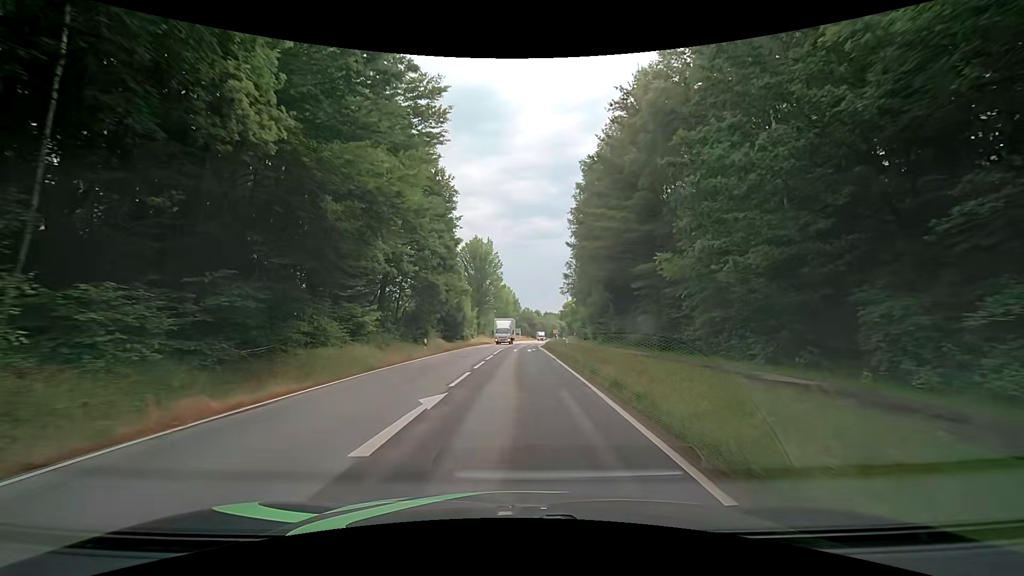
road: tertiary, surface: asphalt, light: Day
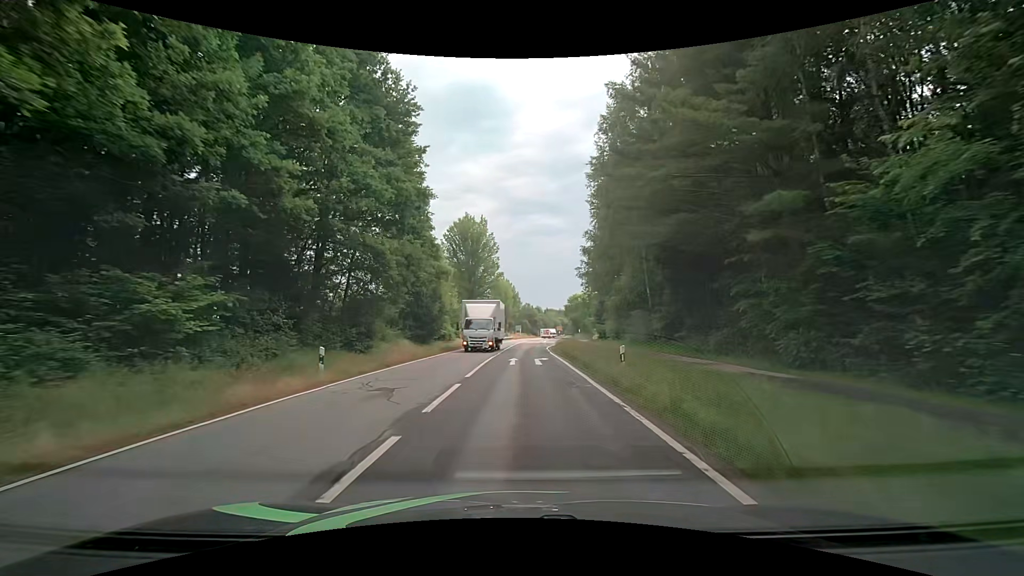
(0.0, +15.8) m; 0°
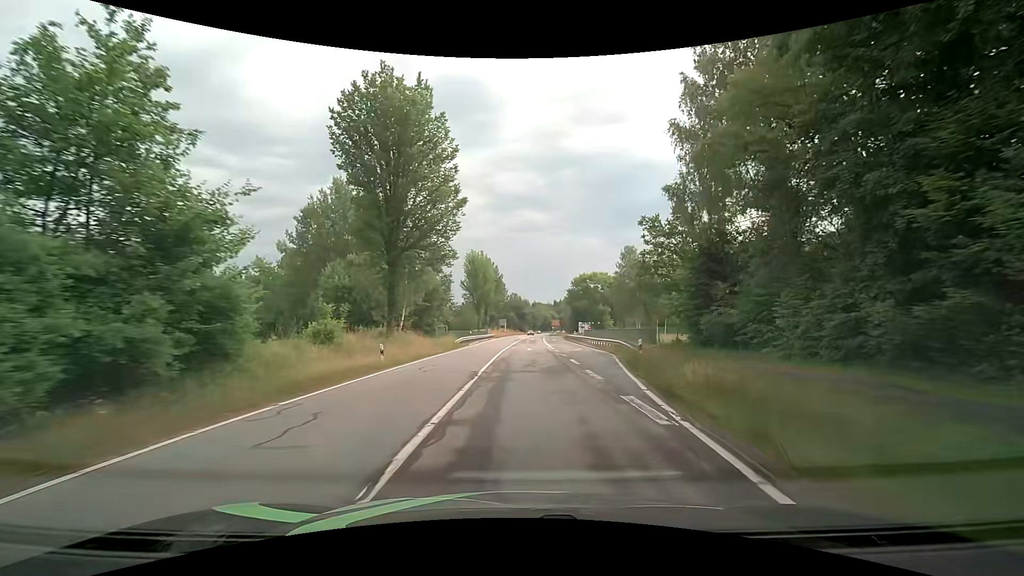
(+0.4, +41.5) m; +2°
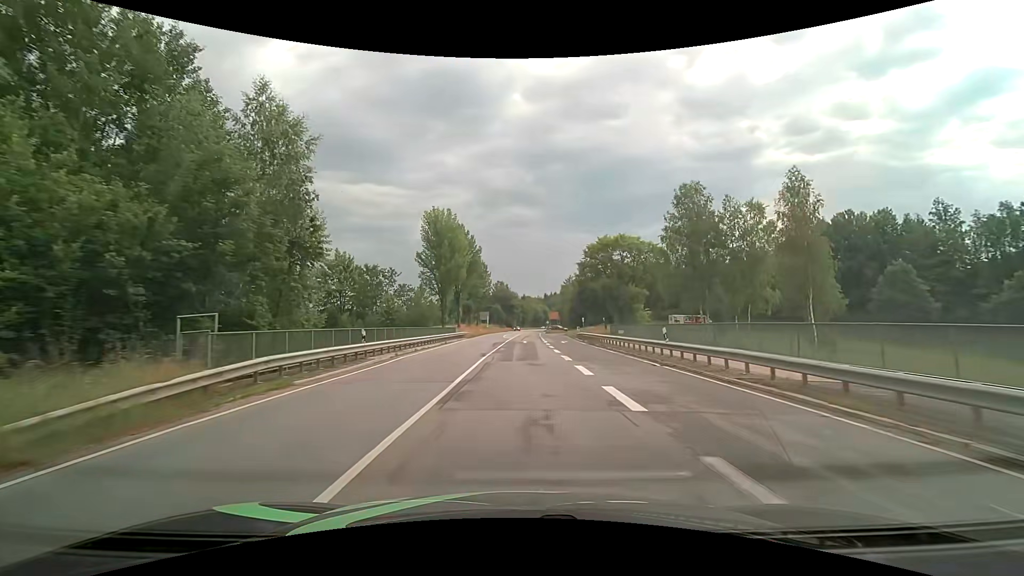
(+0.5, +35.5) m; +2°
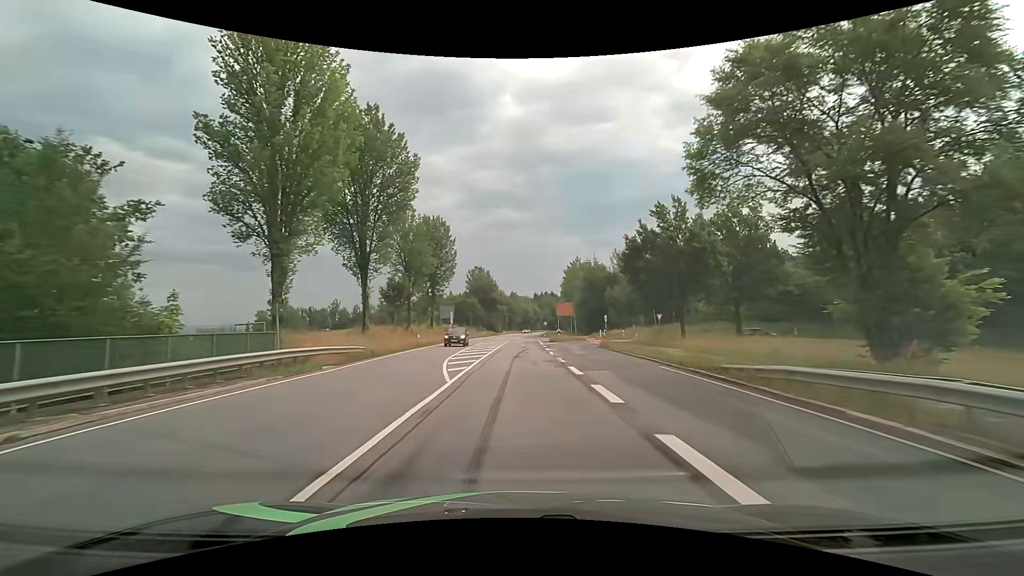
(-0.1, +47.1) m; +1°
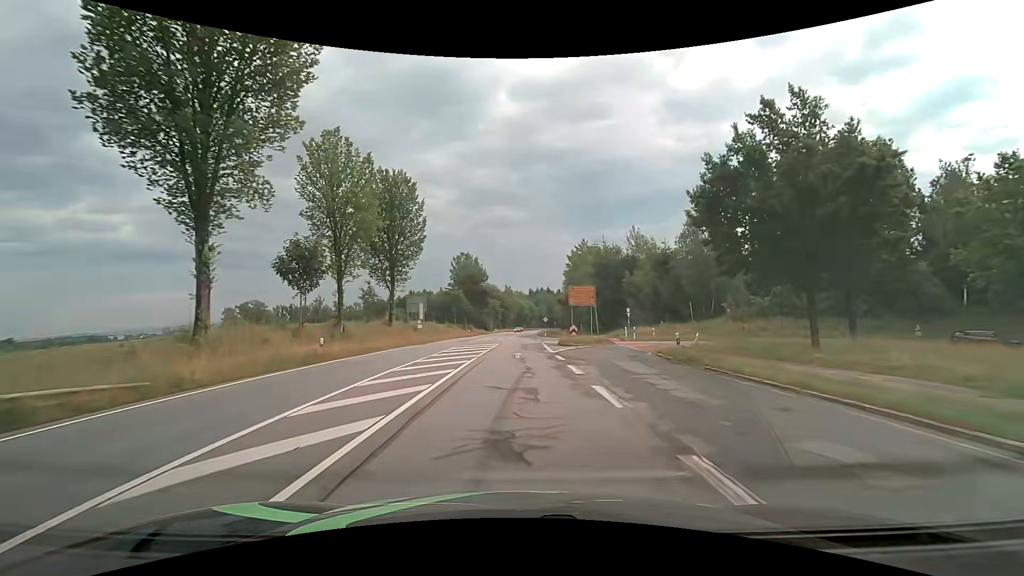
(+0.1, +19.4) m; +1°
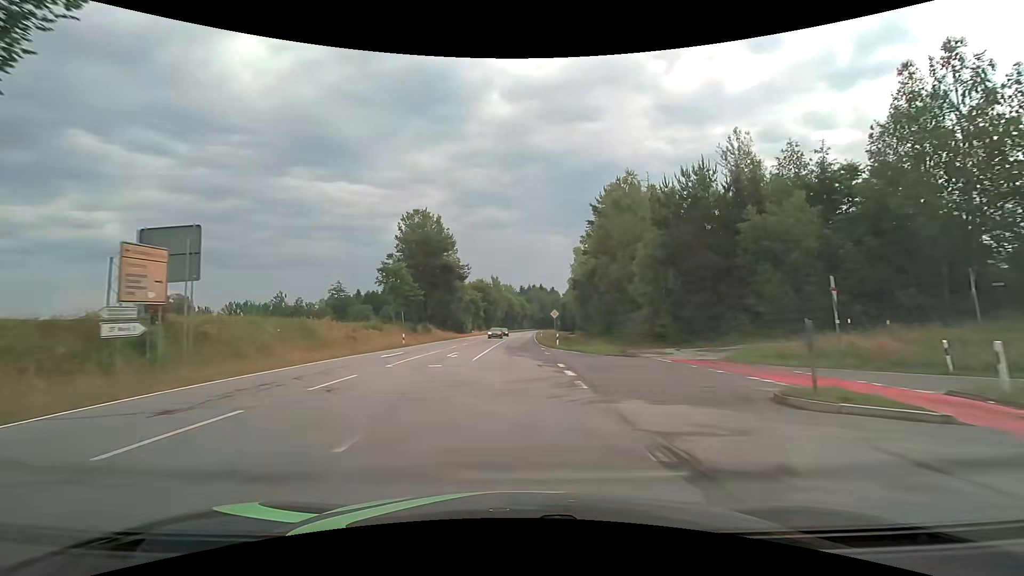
(+0.5, +39.1) m; +1°
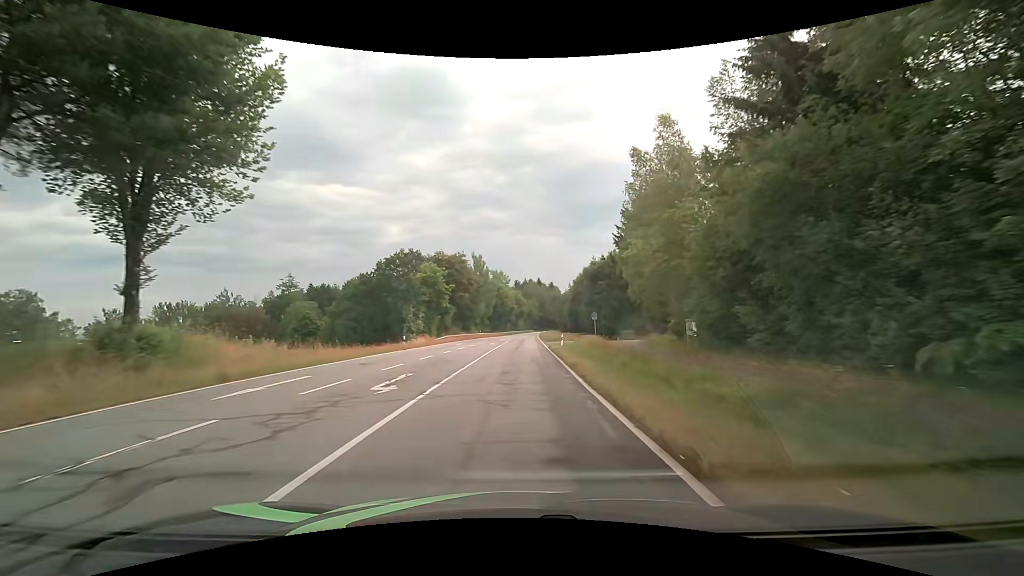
(+0.5, +48.6) m; +1°
(0, +10) (0, +20) (0, +30) (0, +40) (+1, +50) (+1, +60) (+1, +70) (+2, +80) (+2, +90) (+2, +100) m
